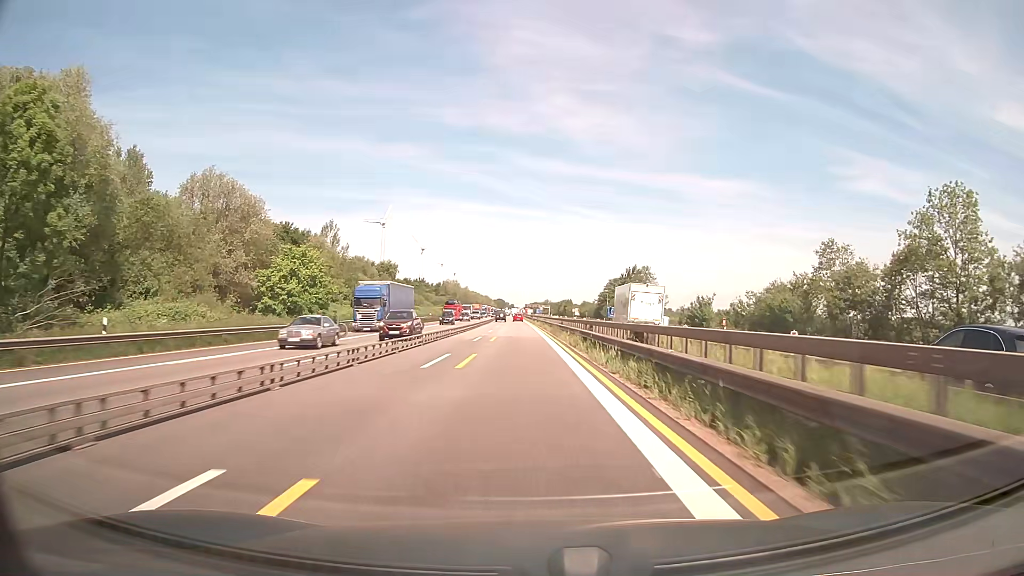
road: motorway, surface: asphalt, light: Day
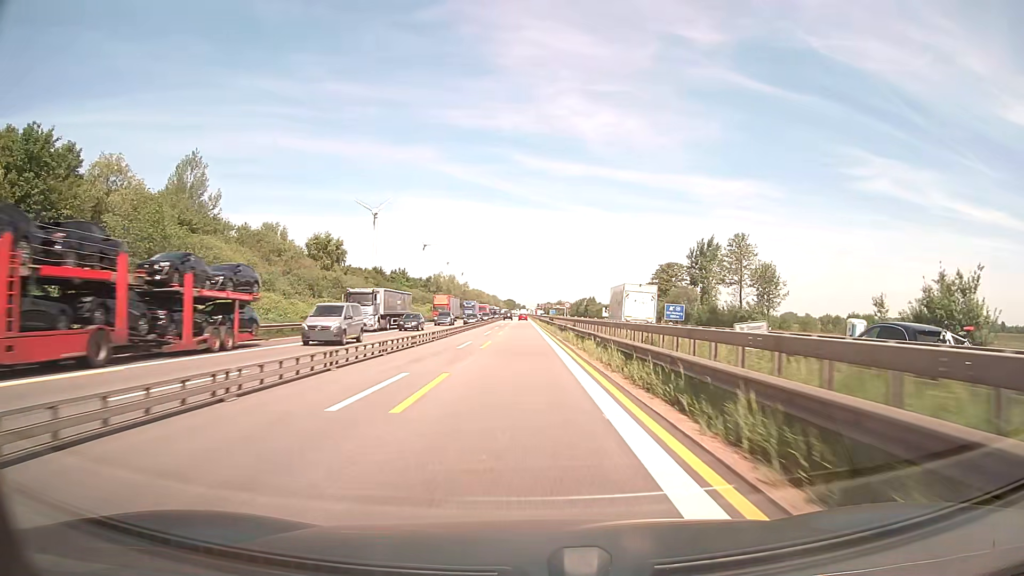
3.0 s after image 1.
(-0.8, +62.4) m; -1°
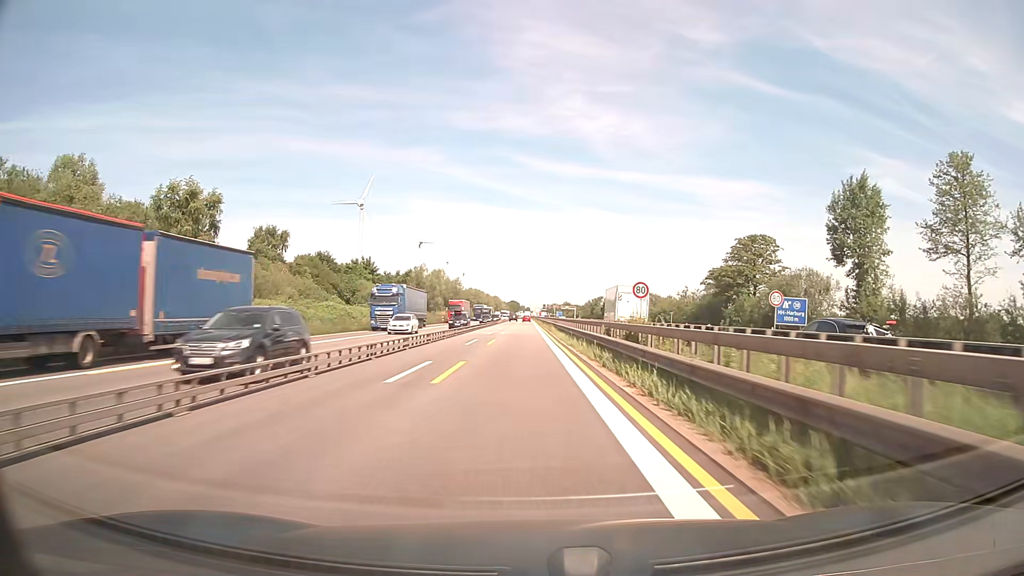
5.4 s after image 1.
(-0.3, +49.9) m; 0°
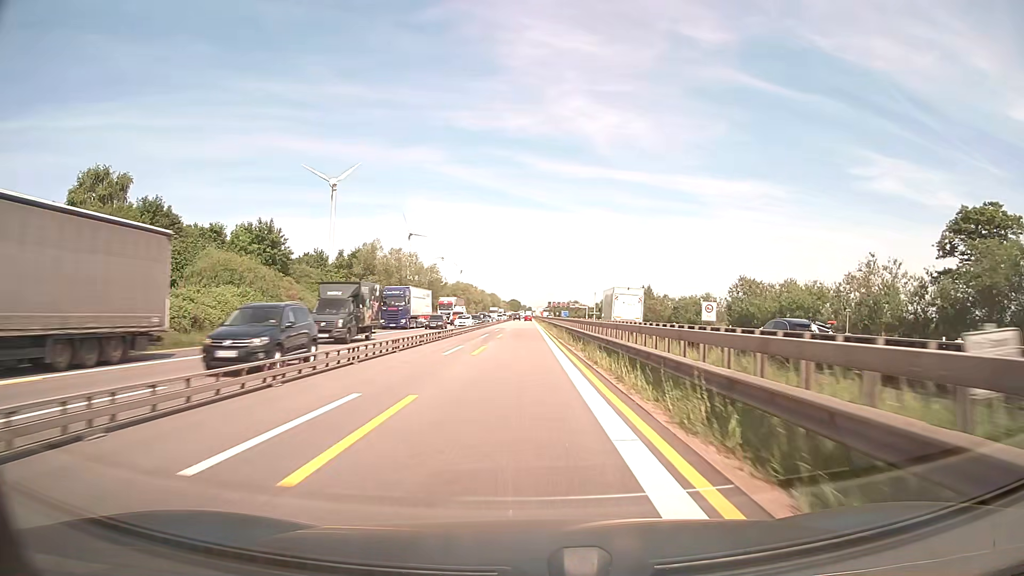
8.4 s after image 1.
(-0.2, +62.4) m; 0°
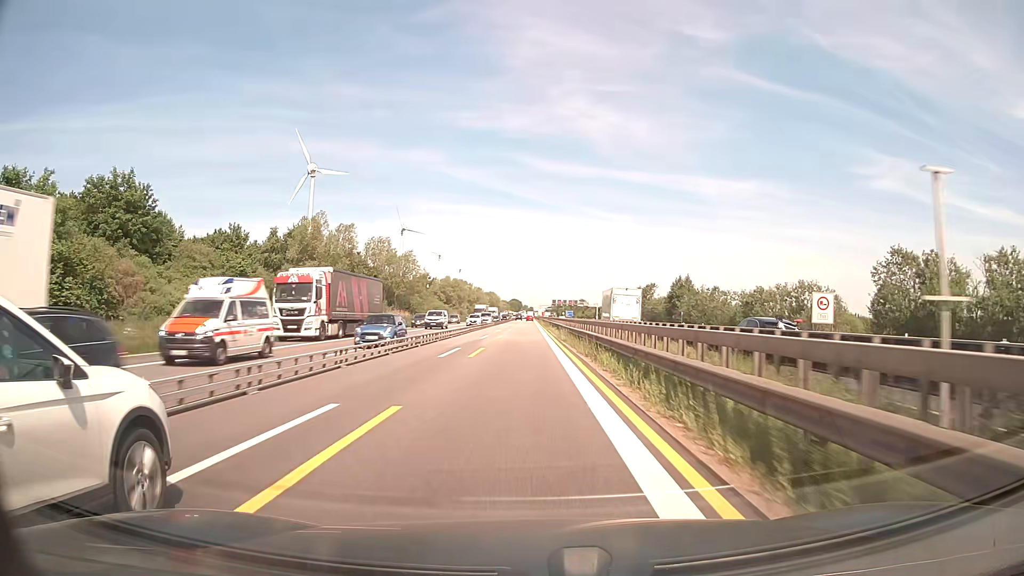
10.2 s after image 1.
(0.0, +37.4) m; 0°
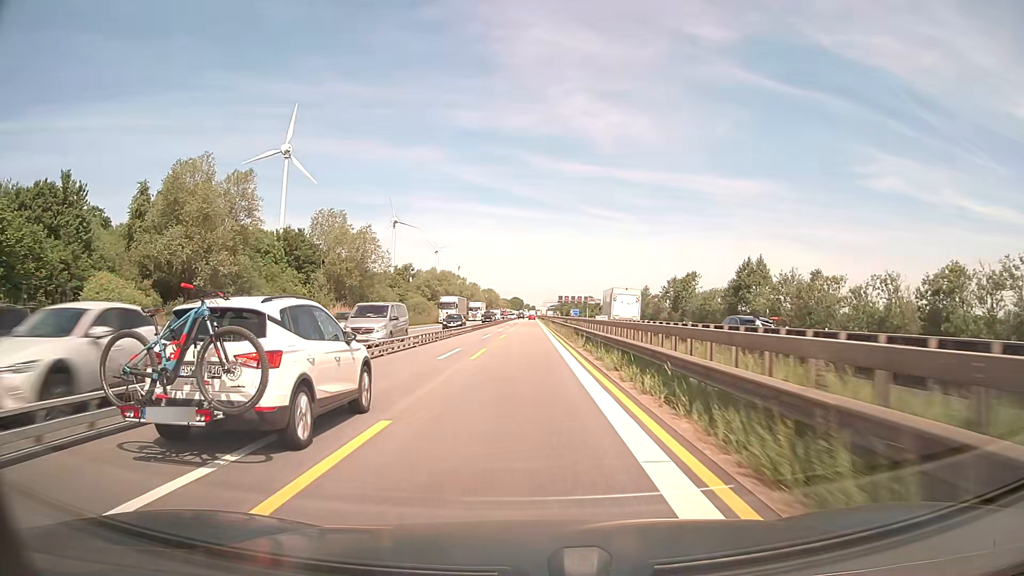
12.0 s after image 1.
(-0.1, +37.5) m; 0°
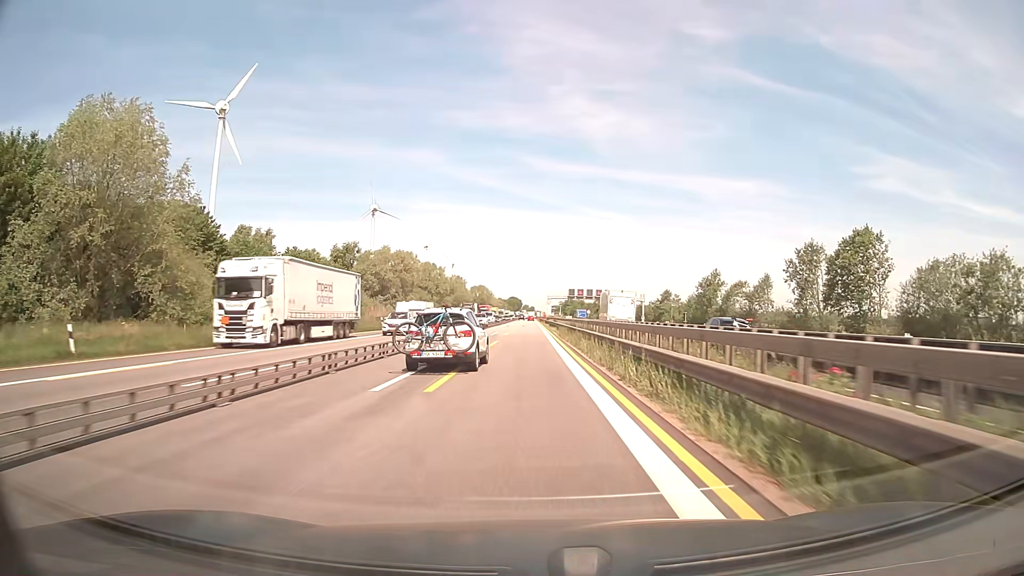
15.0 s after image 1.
(+0.2, +62.5) m; 0°
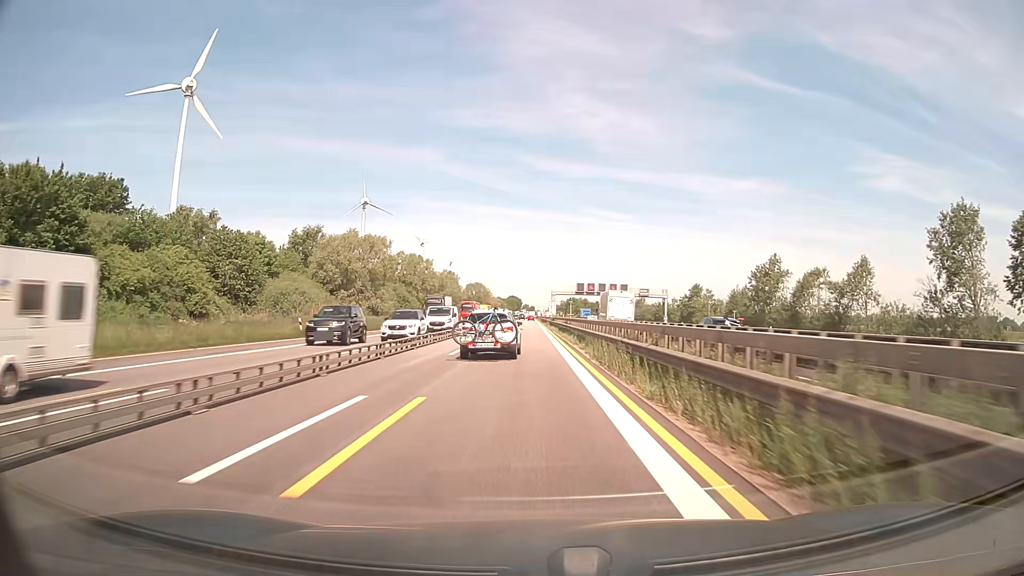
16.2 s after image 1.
(0.0, +25.0) m; 0°
(0, +10) (0, +20) (0, +30) (0, +40) (0, +50) (0, +60) (0, +70) (0, +80) (0, +90) (0, +100) m
